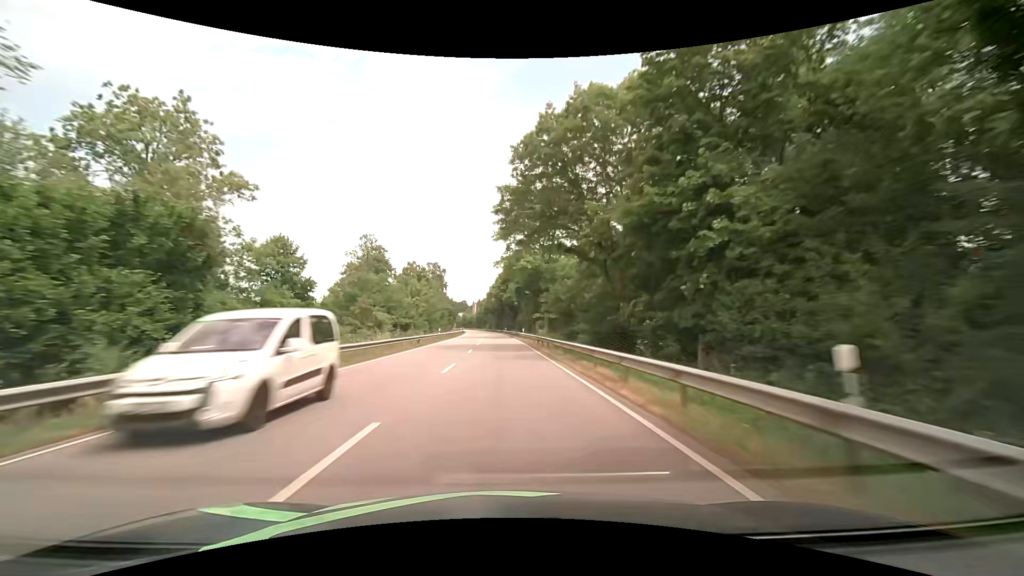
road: primary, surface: asphalt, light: Day
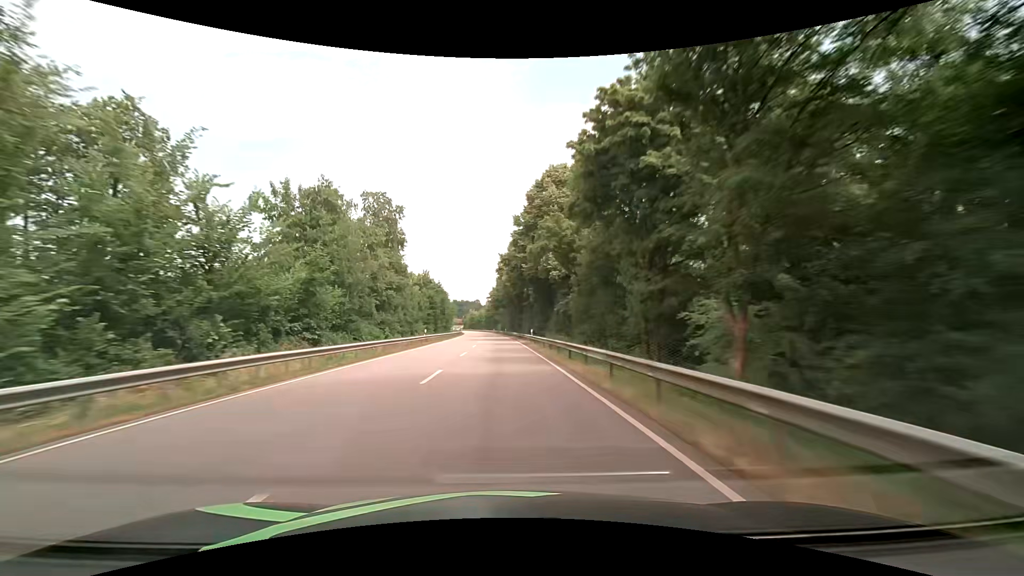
(-0.5, +63.2) m; -1°
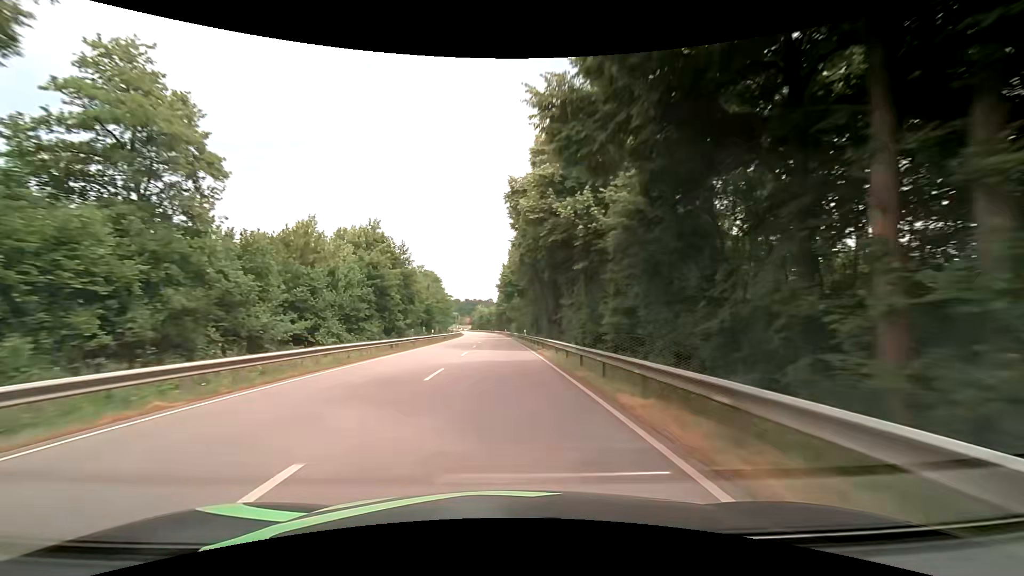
(-0.6, +47.3) m; -2°
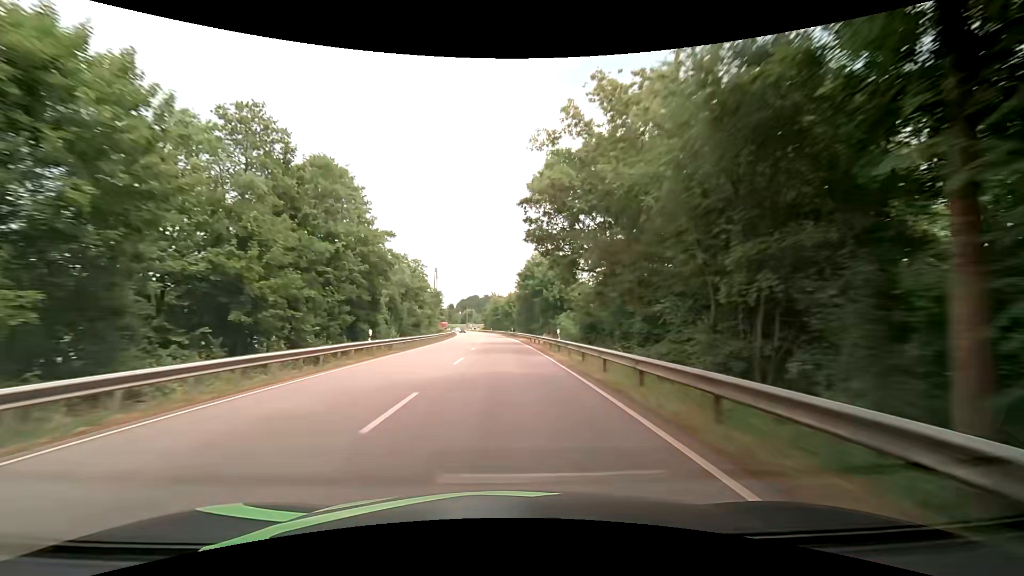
(-1.9, +79.0) m; -3°
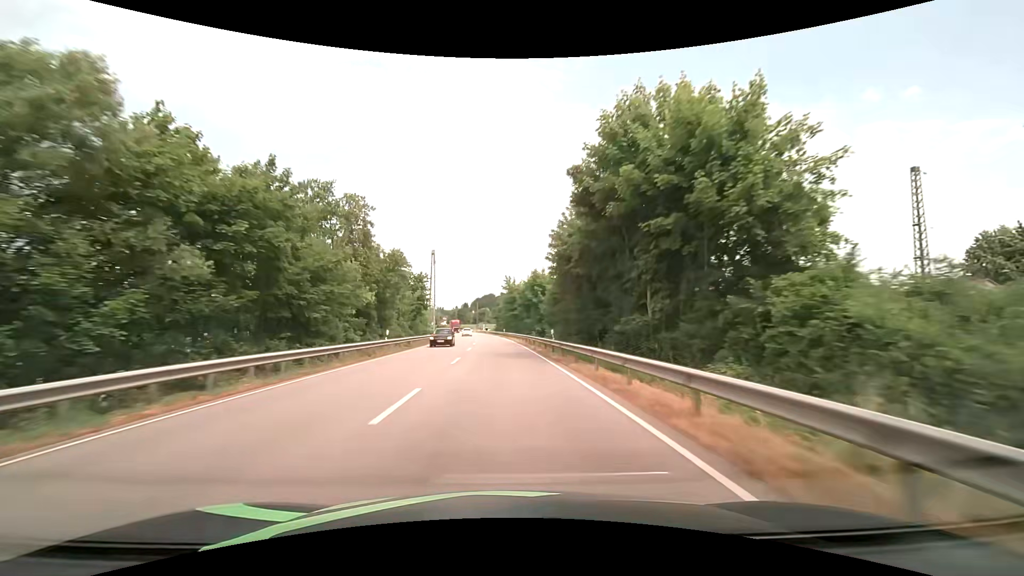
(-0.6, +47.4) m; -1°
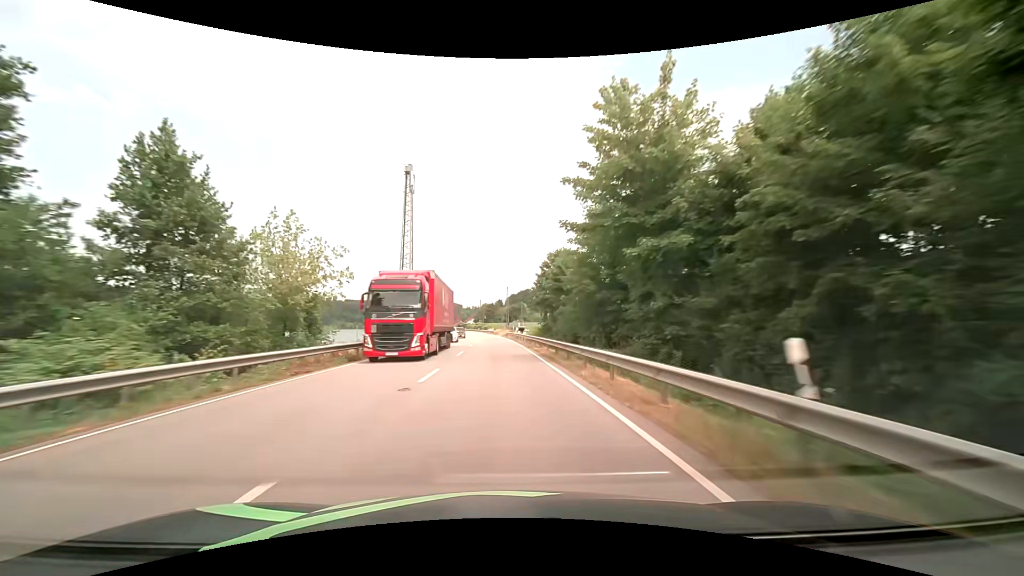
(-3.5, +79.1) m; -5°
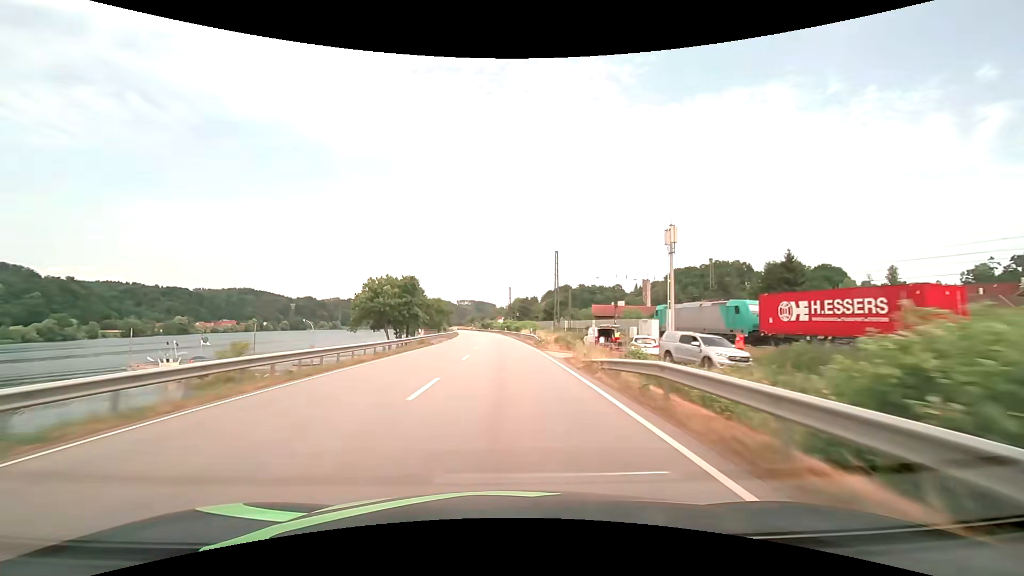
(-2.2, +63.3) m; -4°
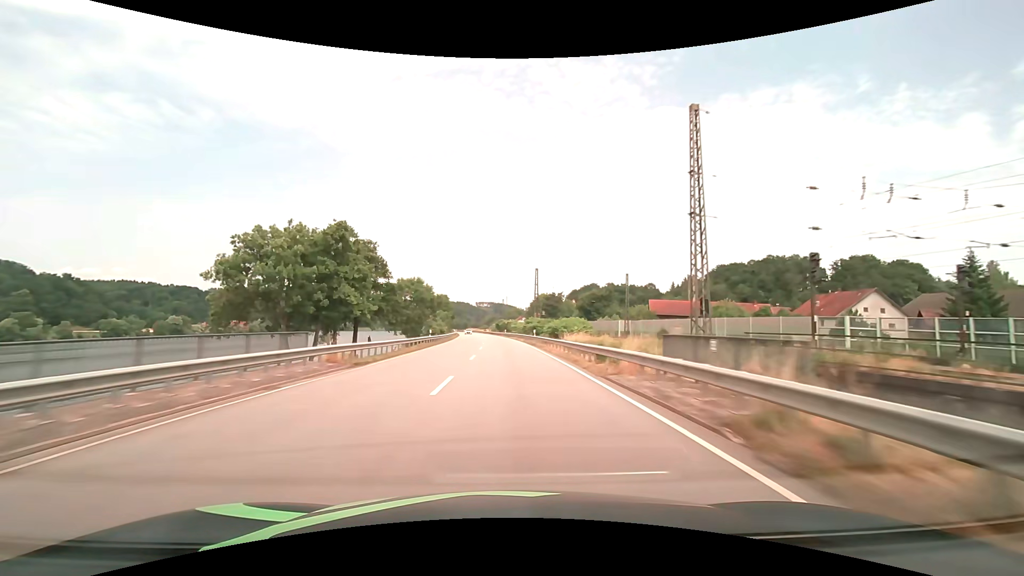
(-0.9, +47.5) m; -2°
(0, +10) (0, +20) (0, +30) (0, +40) (-1, +50) (-1, +60) (-1, +70) (-2, +80) (-3, +90) (-4, +100) m
